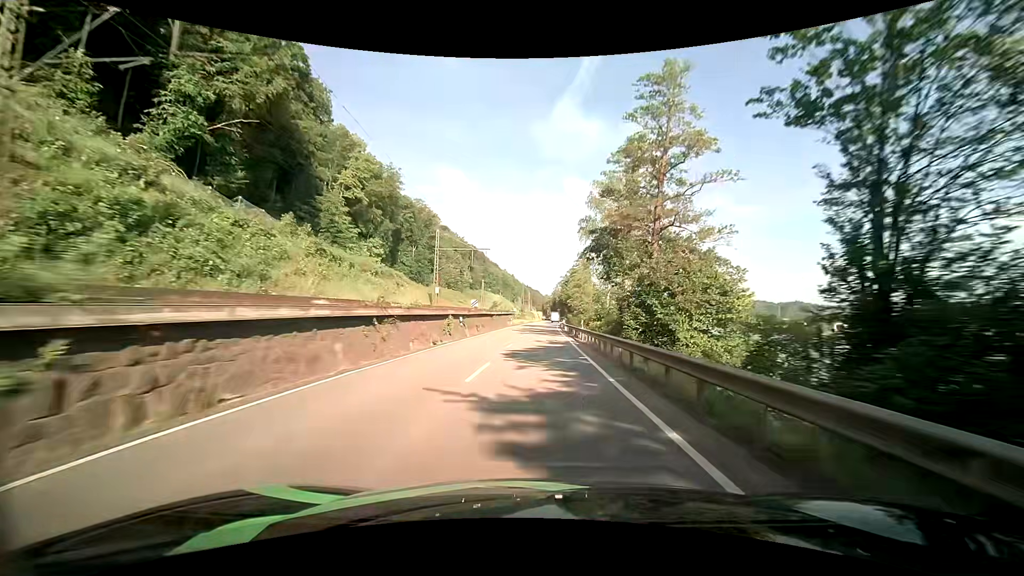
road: primary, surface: asphalt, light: Day
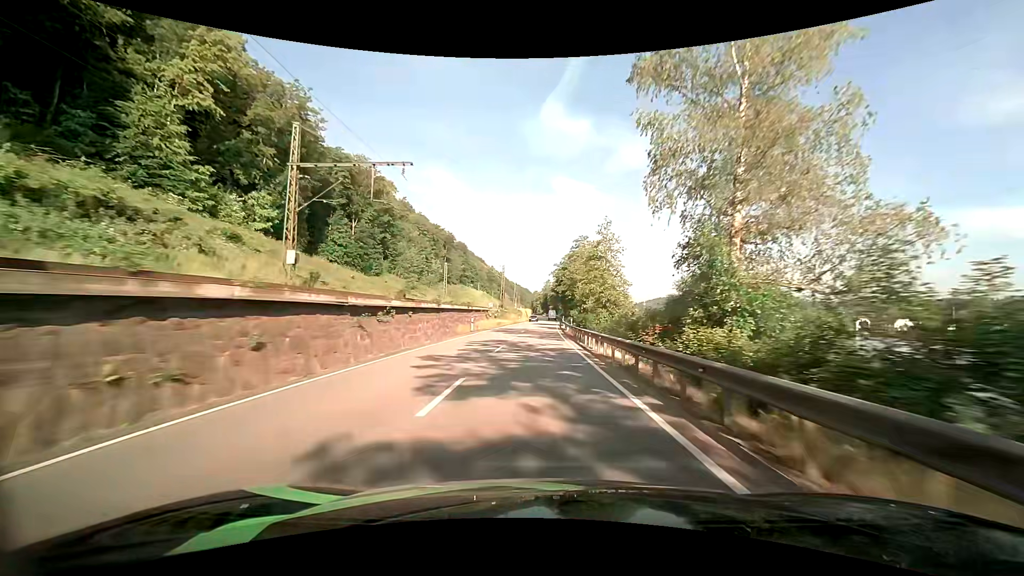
(+0.3, +39.3) m; +1°
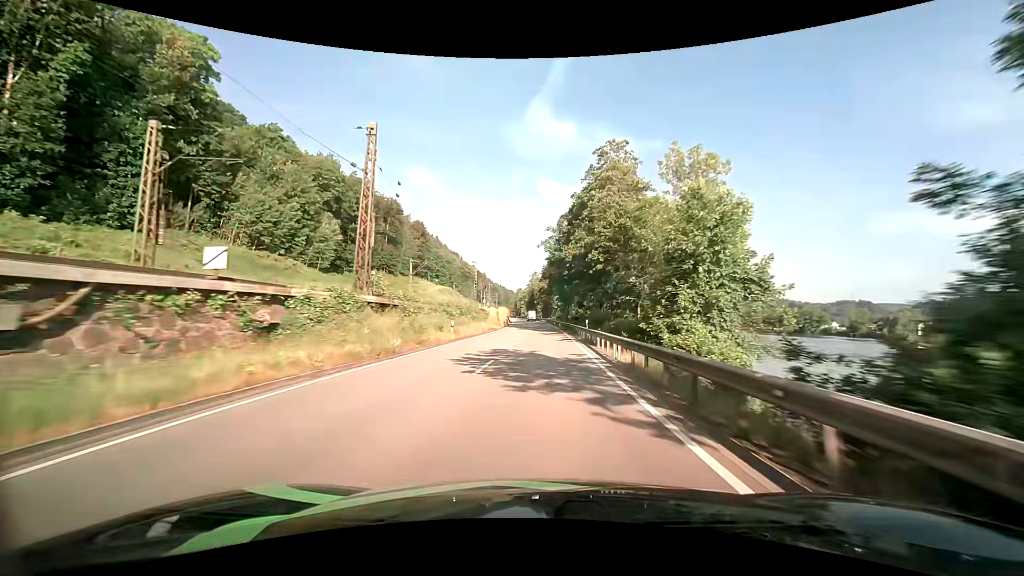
(+1.0, +66.7) m; +2°
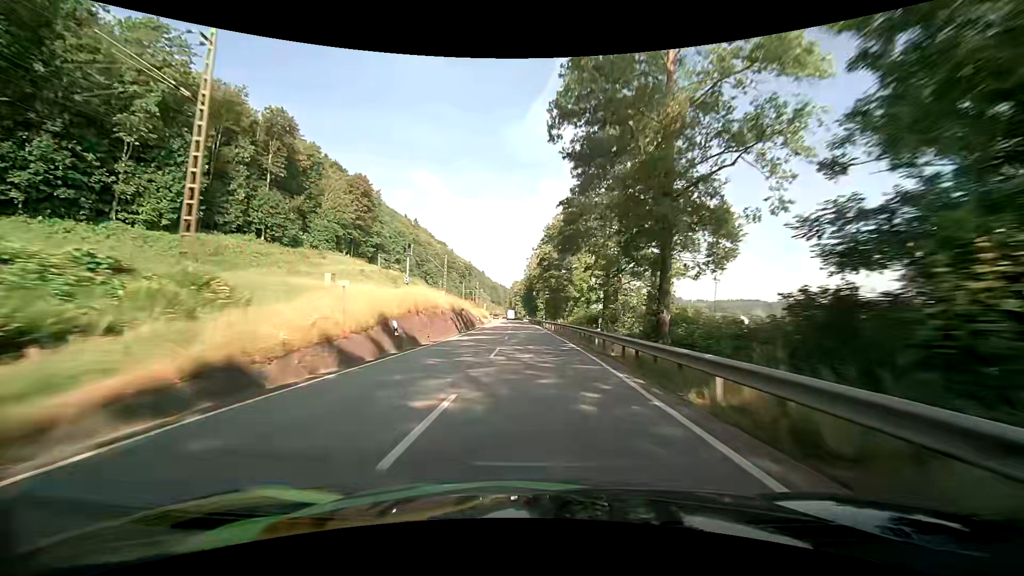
(+0.5, +66.9) m; 0°
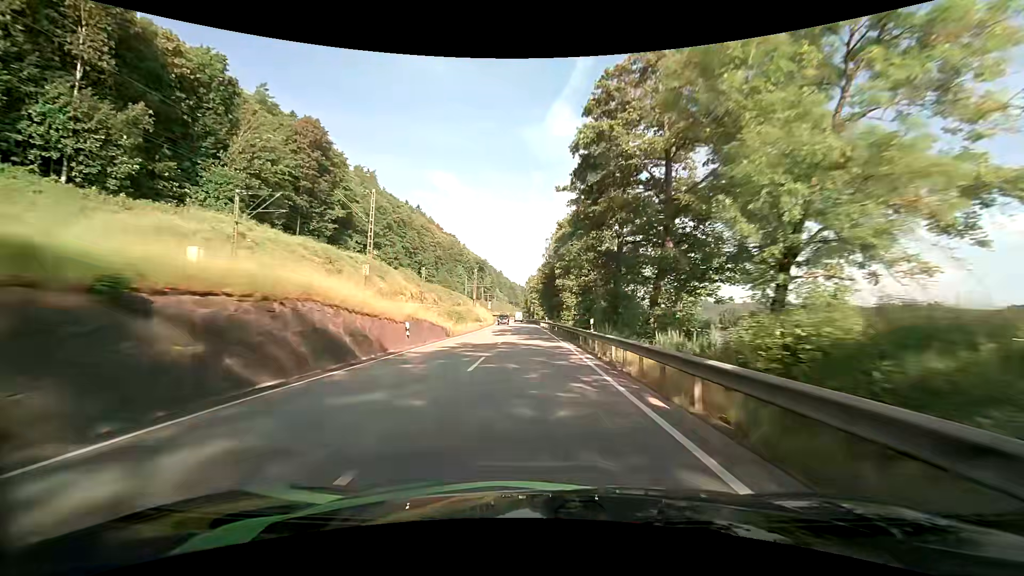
(-0.9, +40.0) m; -3°
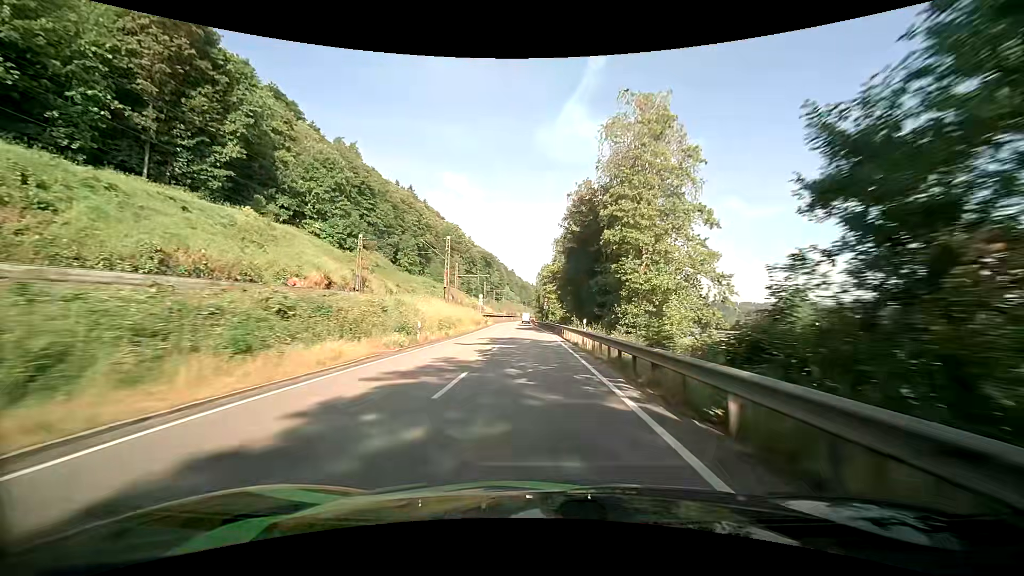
(-0.5, +39.9) m; -1°
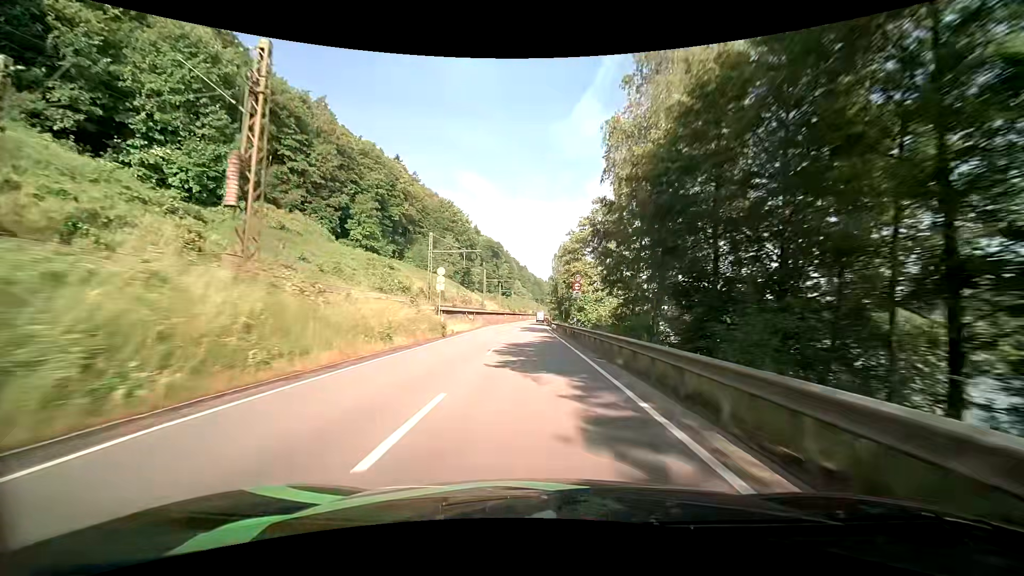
(-0.7, +39.4) m; -2°
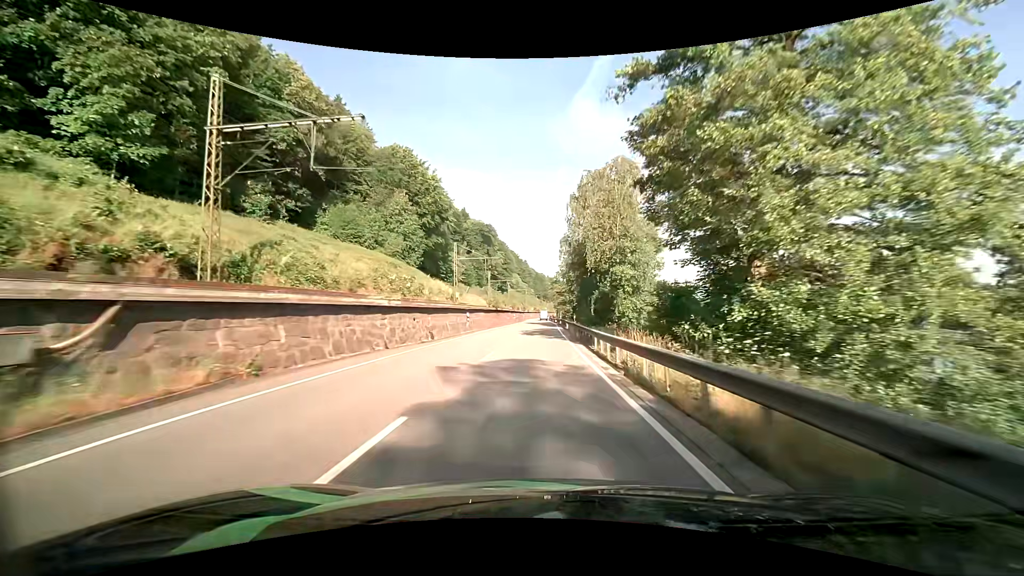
(-0.1, +49.4) m; 0°
(0, +10) (0, +20) (0, +30) (0, +40) (+1, +50) (+1, +60) (+1, +70) (+1, +80) (+1, +90) (+1, +100) m
